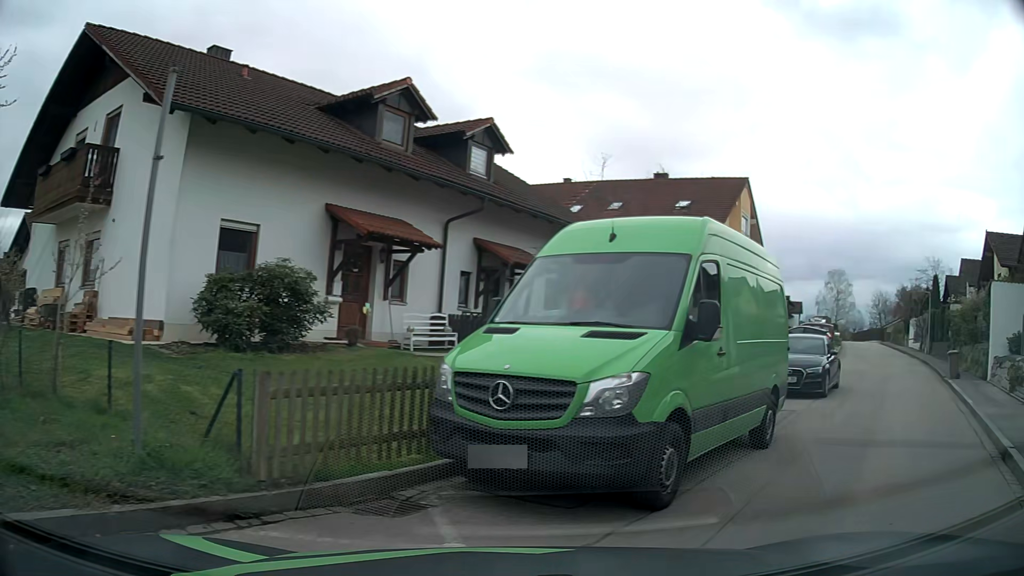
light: Day
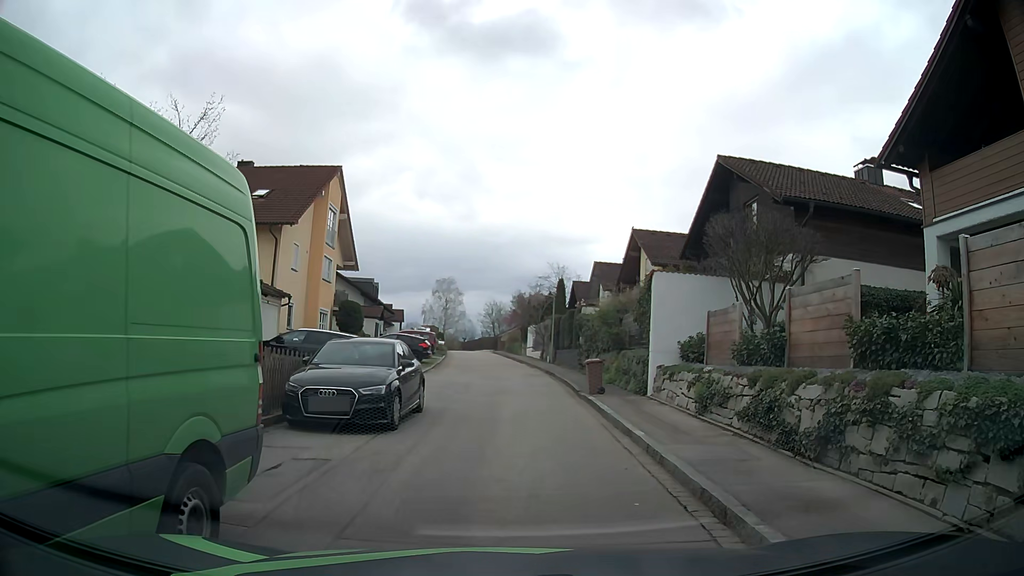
(+2.0, +4.9) m; +33°
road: residential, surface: asphalt
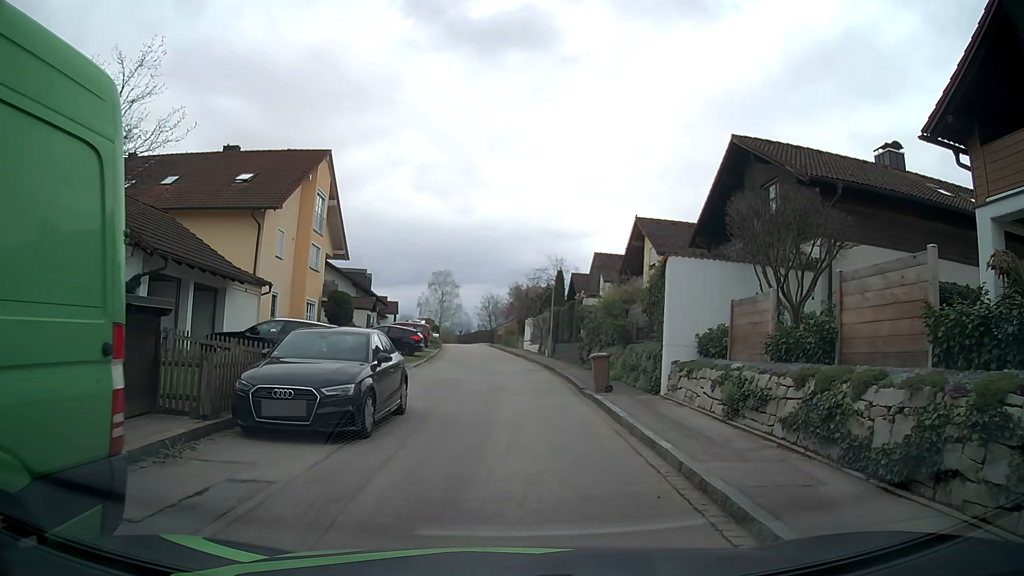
(0.0, +1.9) m; 0°
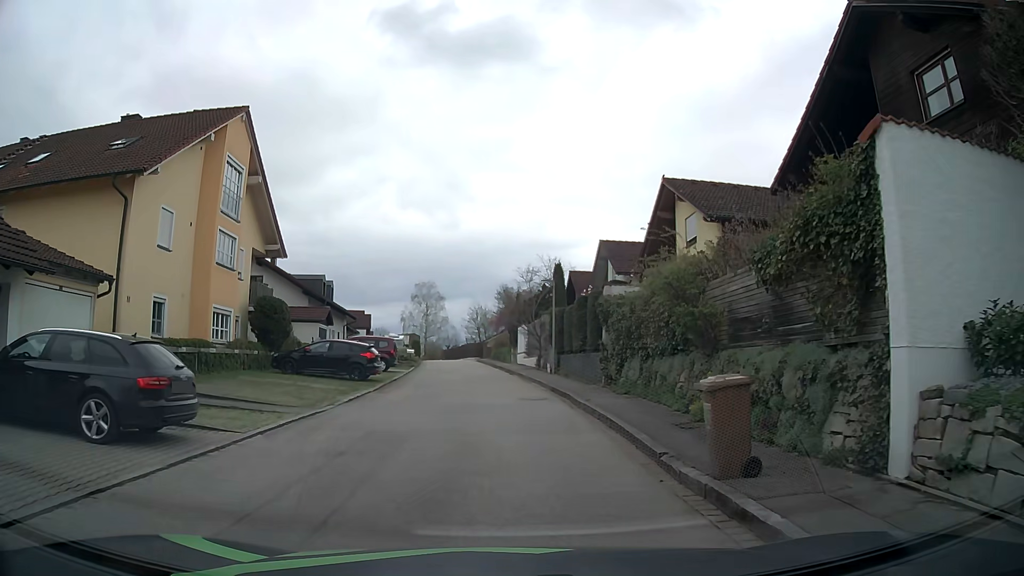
(+0.2, +10.2) m; +2°
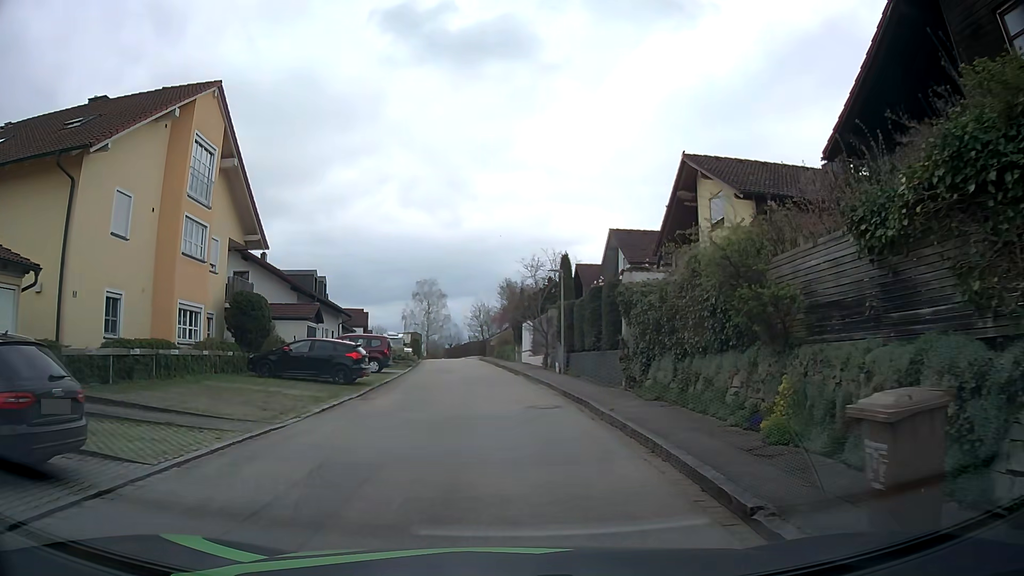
(0.0, +3.0) m; -1°
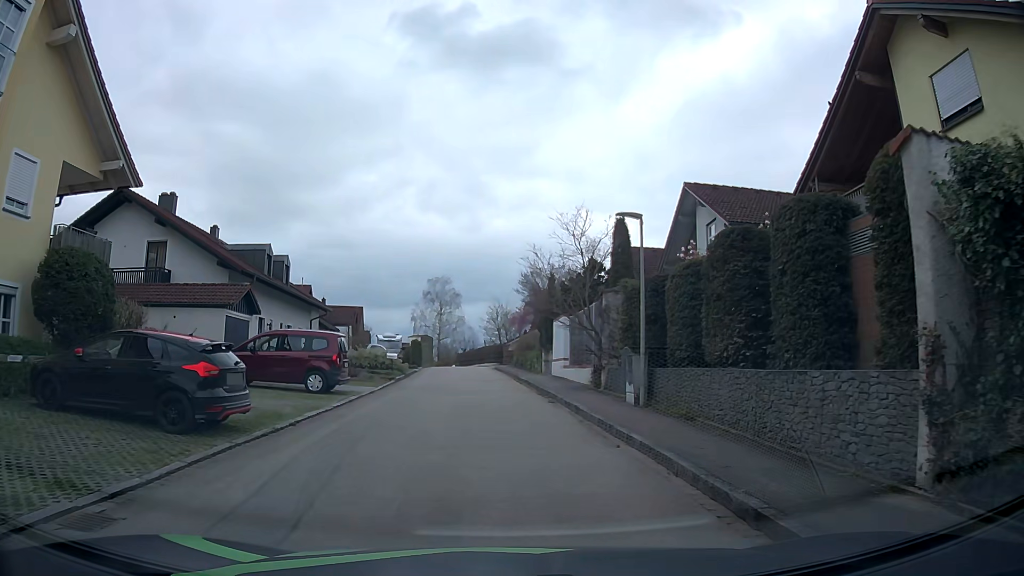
(-0.1, +12.9) m; -1°
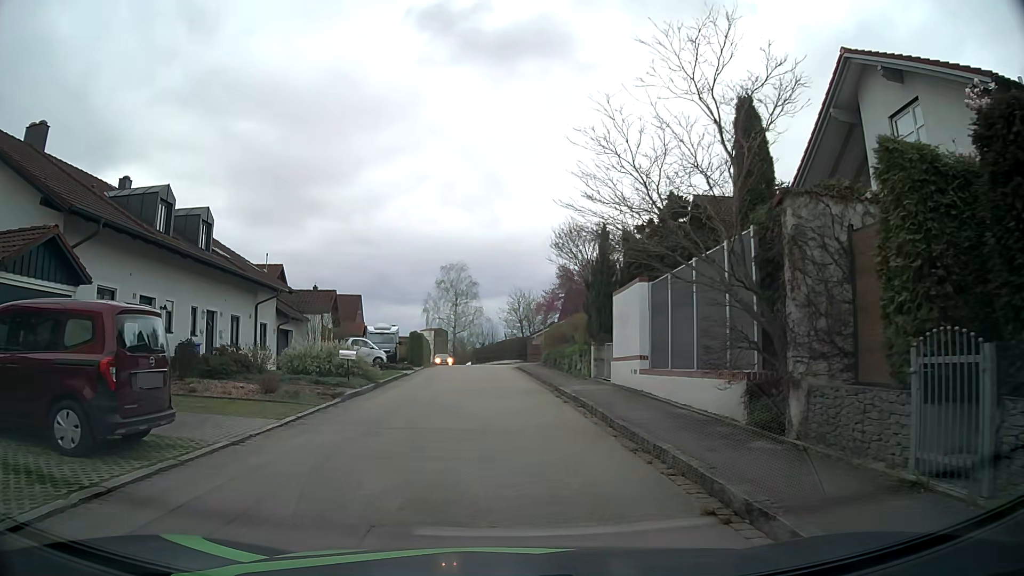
(-0.2, +12.6) m; -2°
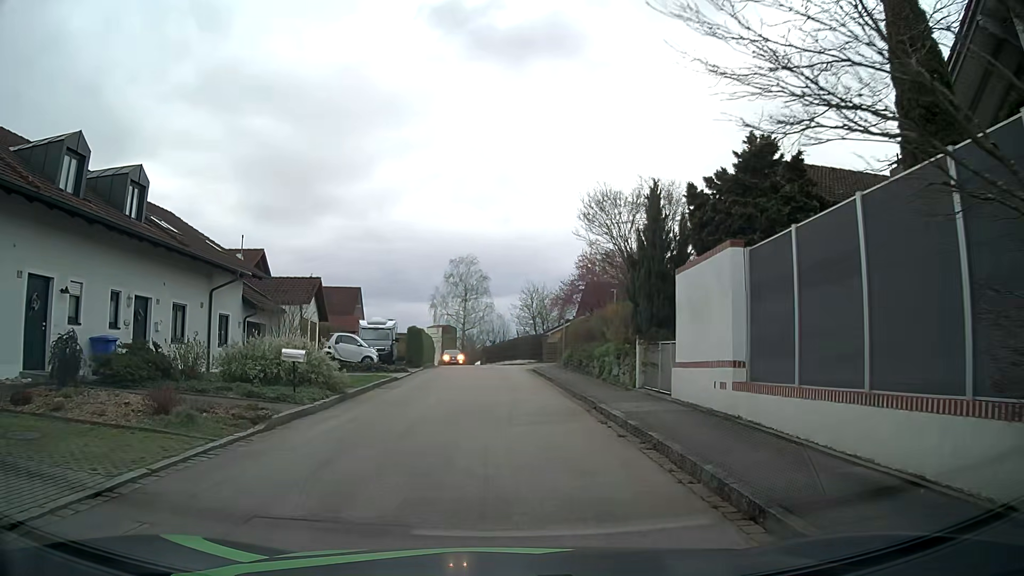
(0.0, +6.0) m; -2°
(0, +10) (0, +20) (0, +30) (0, +40) (0, +50) (-2, +60) (-3, +70) (-6, +79) (-9, +89) (-12, +99) m
